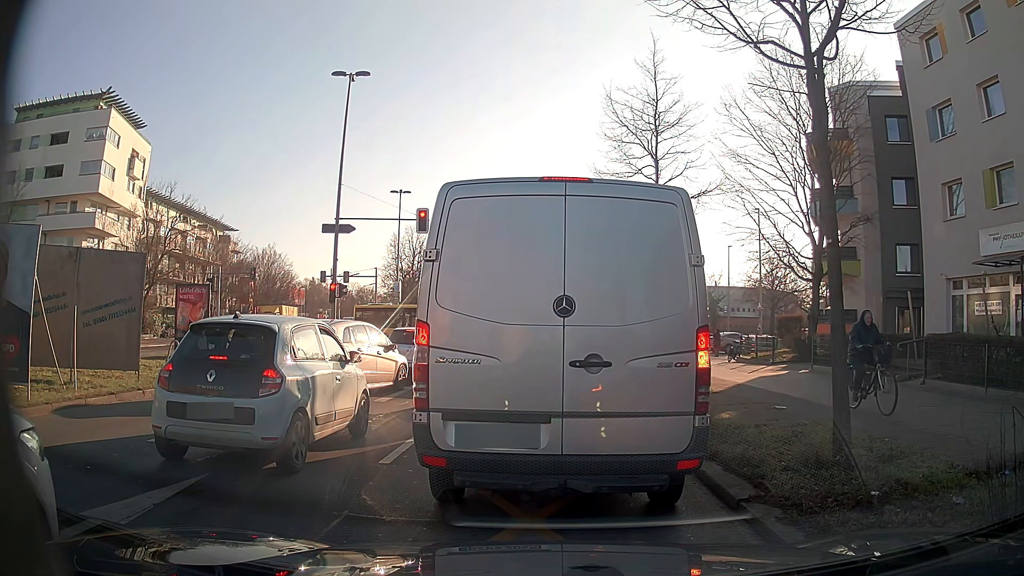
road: secondary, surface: asphalt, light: Day
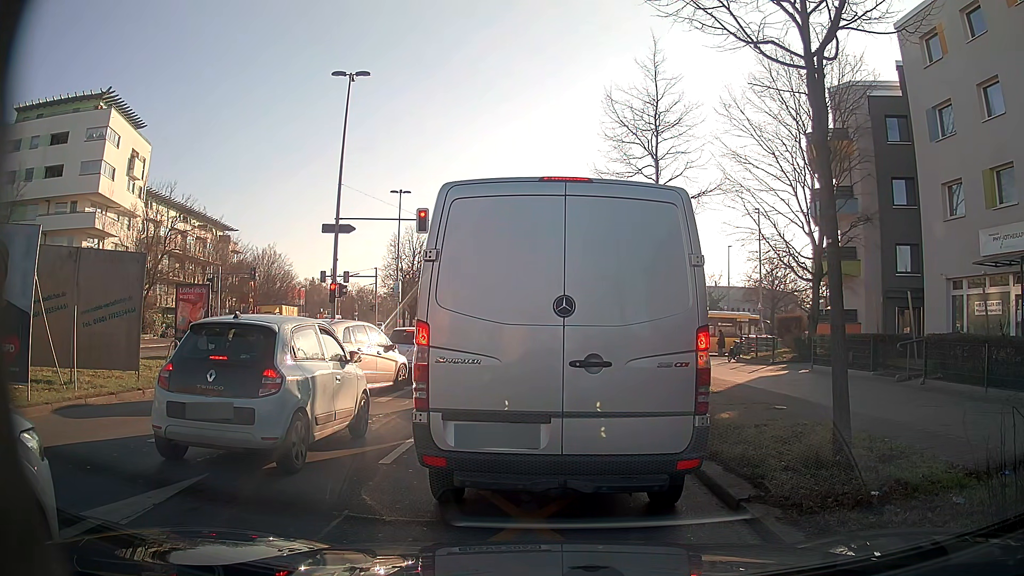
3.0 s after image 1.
(0.0, 0.0) m; 0°
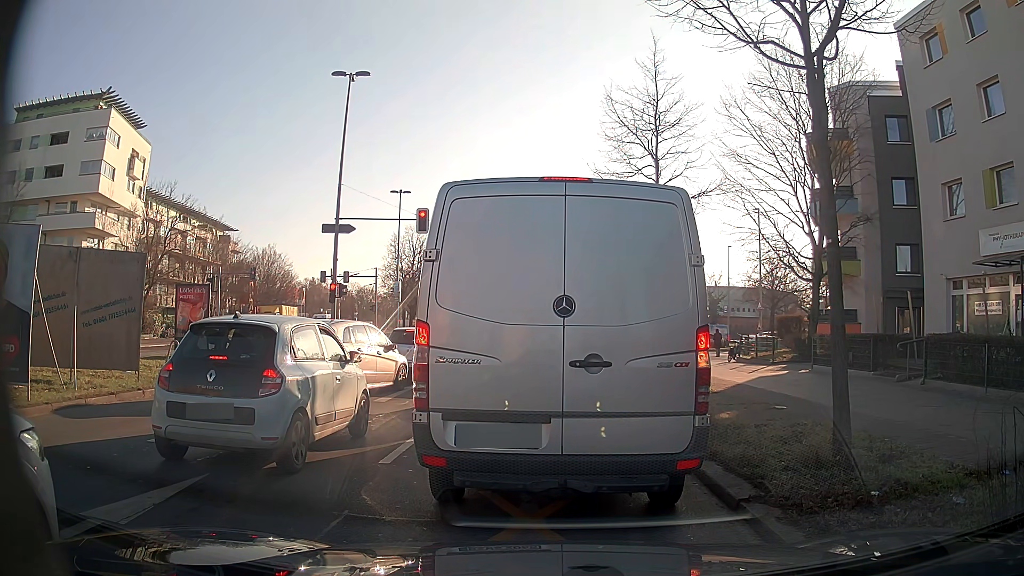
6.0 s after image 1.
(0.0, 0.0) m; 0°
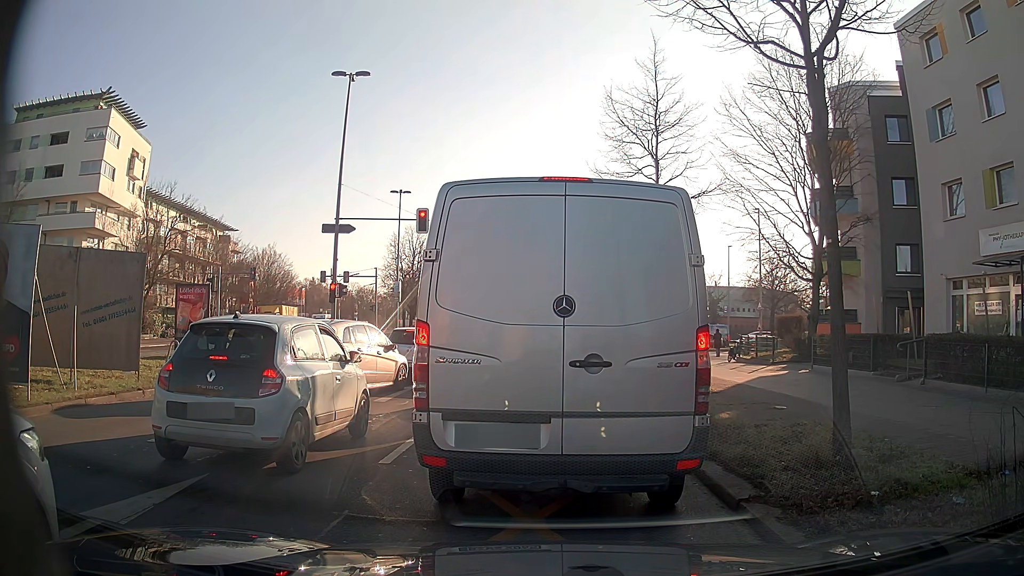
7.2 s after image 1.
(0.0, 0.0) m; 0°
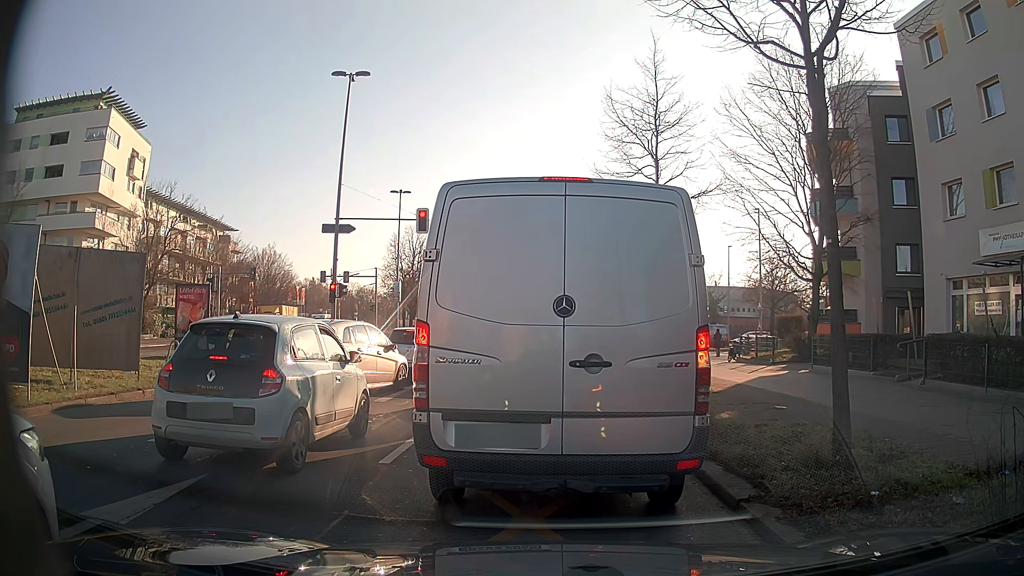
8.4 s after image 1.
(0.0, 0.0) m; 0°
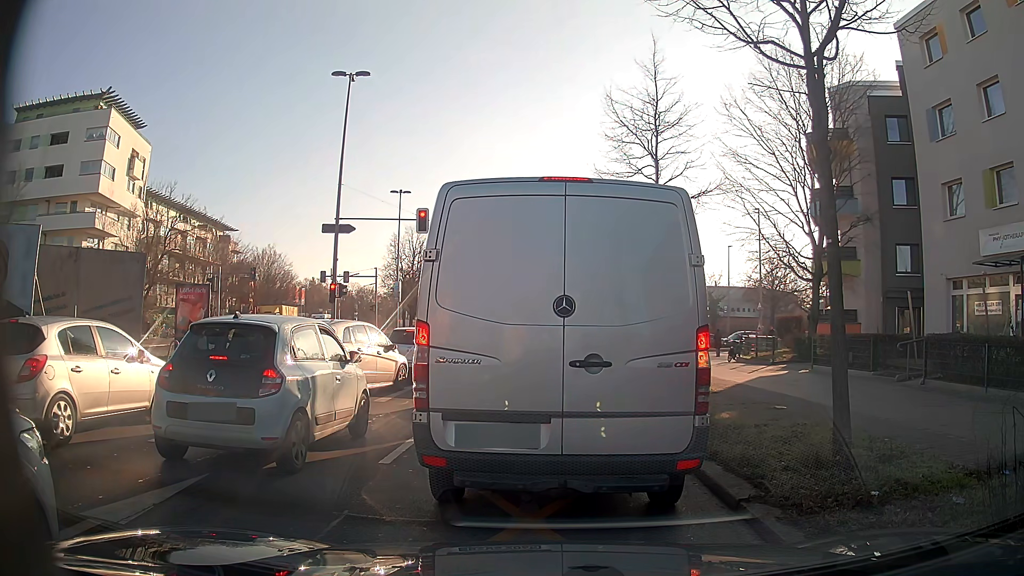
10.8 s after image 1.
(0.0, 0.0) m; 0°
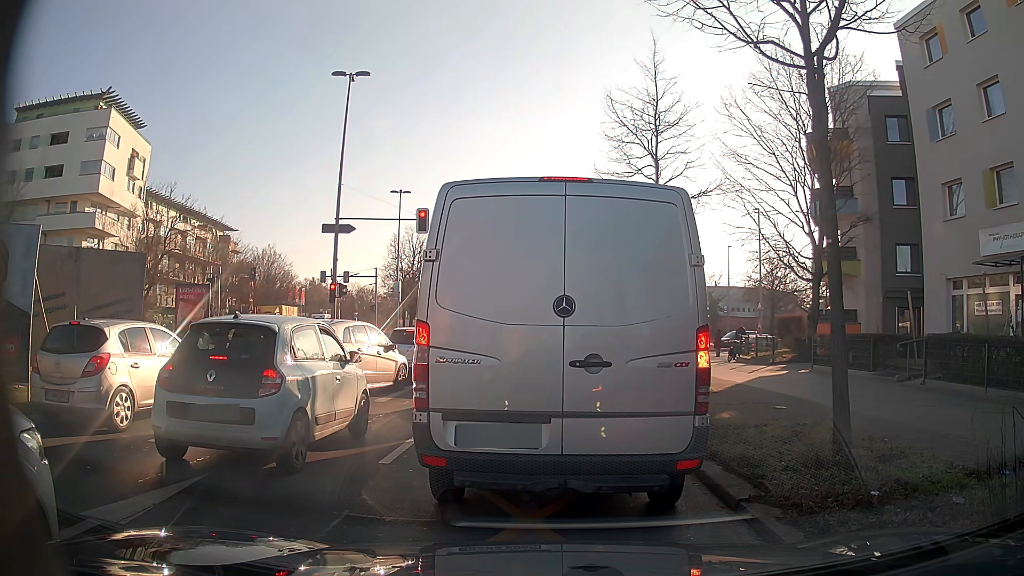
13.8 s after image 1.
(0.0, 0.0) m; 0°
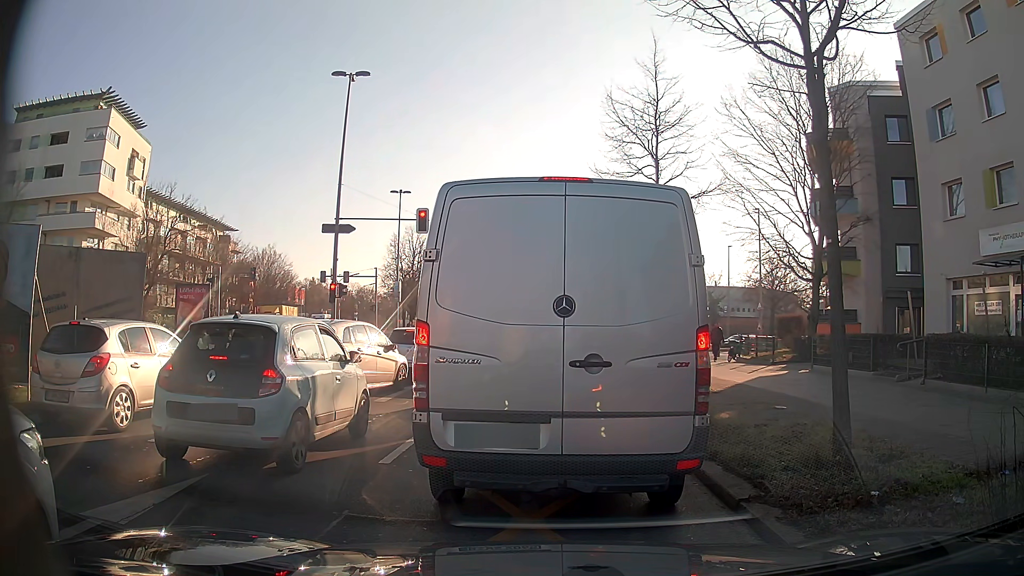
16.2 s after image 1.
(0.0, 0.0) m; 0°
